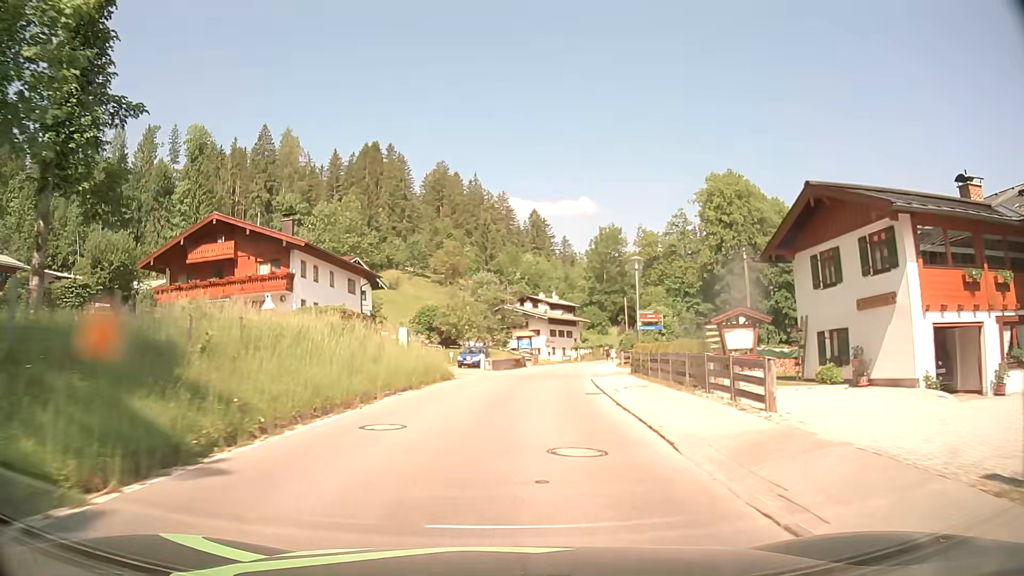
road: tertiary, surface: asphalt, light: Day
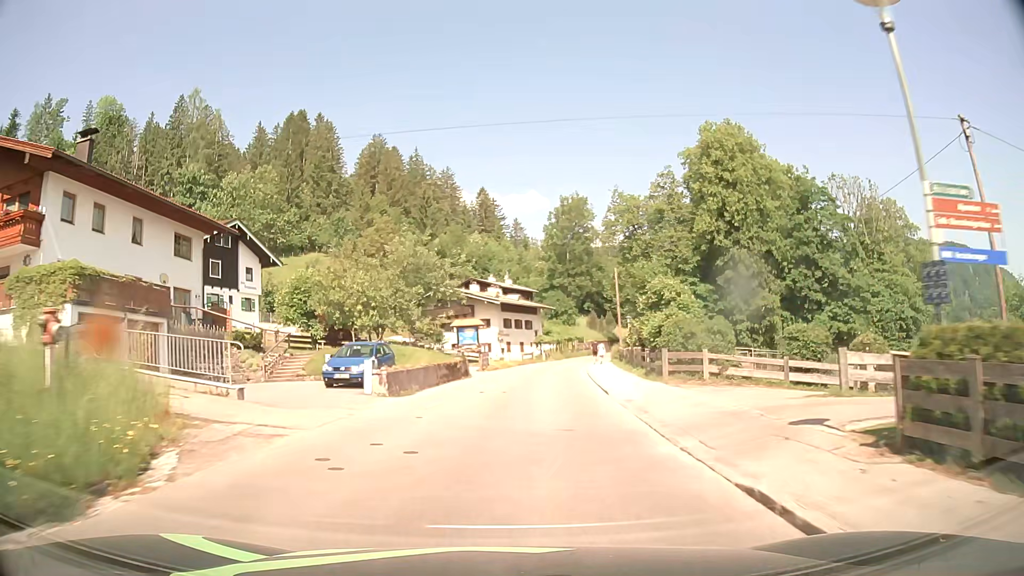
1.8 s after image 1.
(+0.8, +23.6) m; +4°
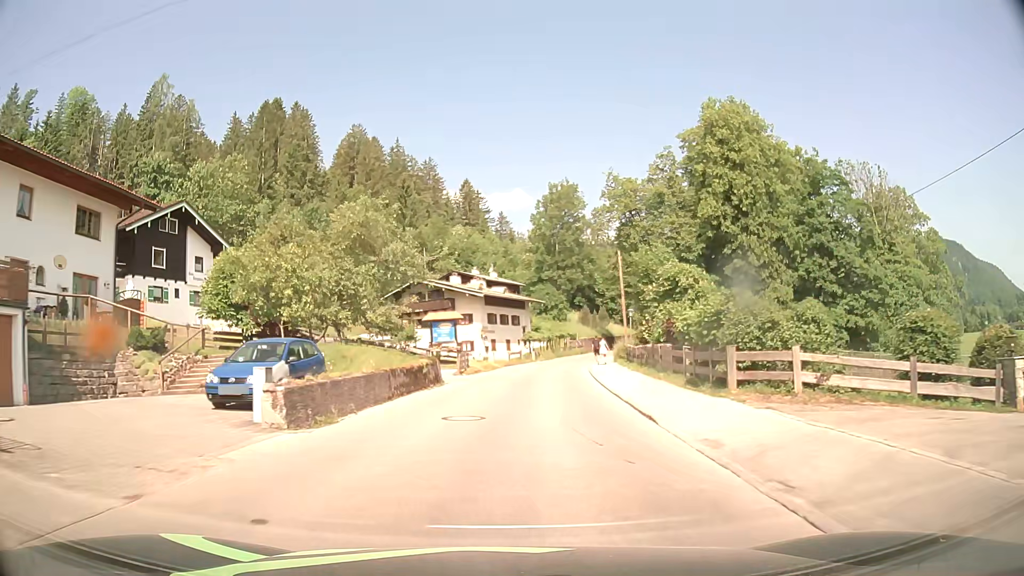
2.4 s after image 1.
(+0.1, +7.9) m; +1°
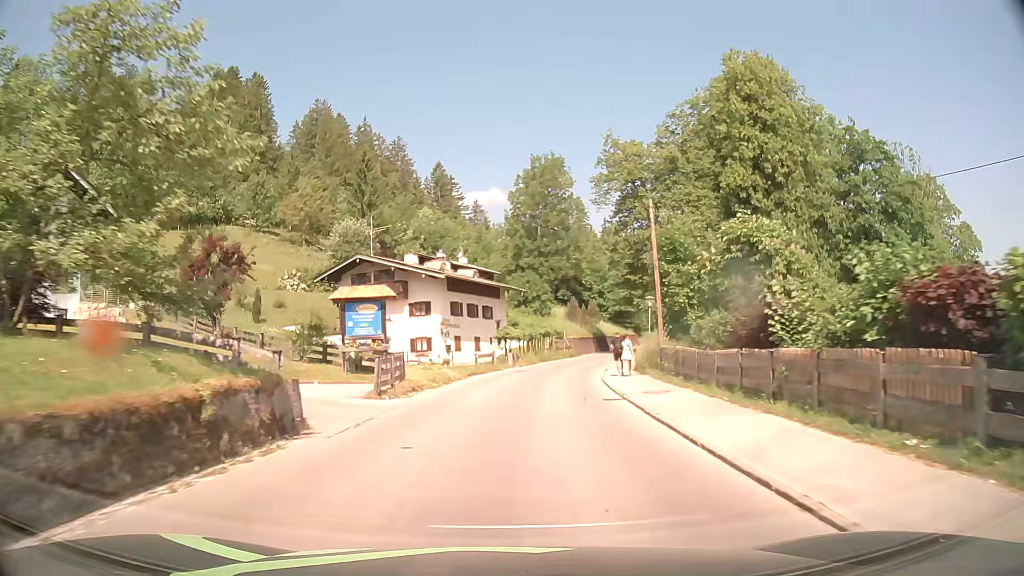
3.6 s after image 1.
(+0.3, +15.8) m; +2°
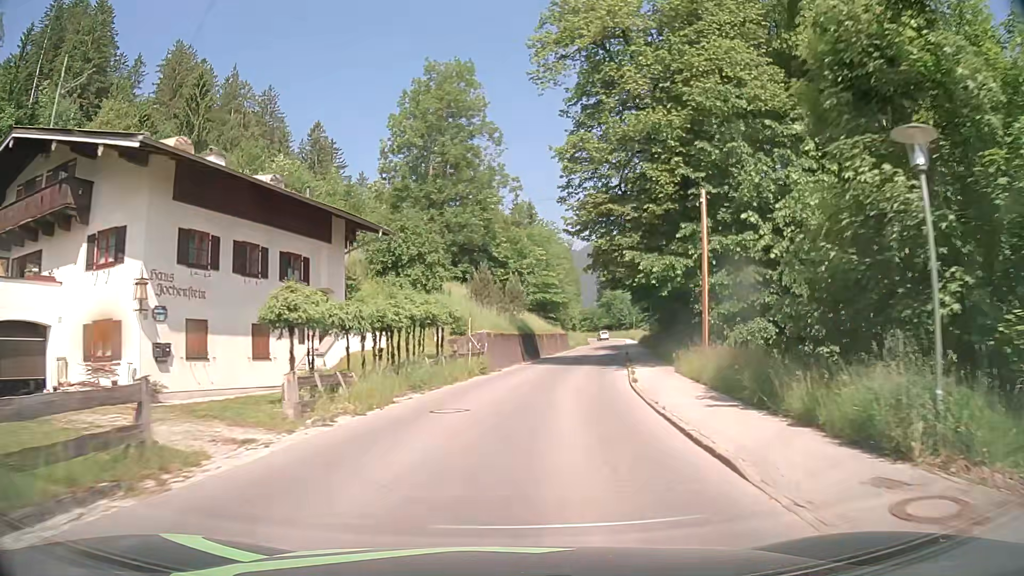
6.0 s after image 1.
(+2.2, +31.4) m; +9°
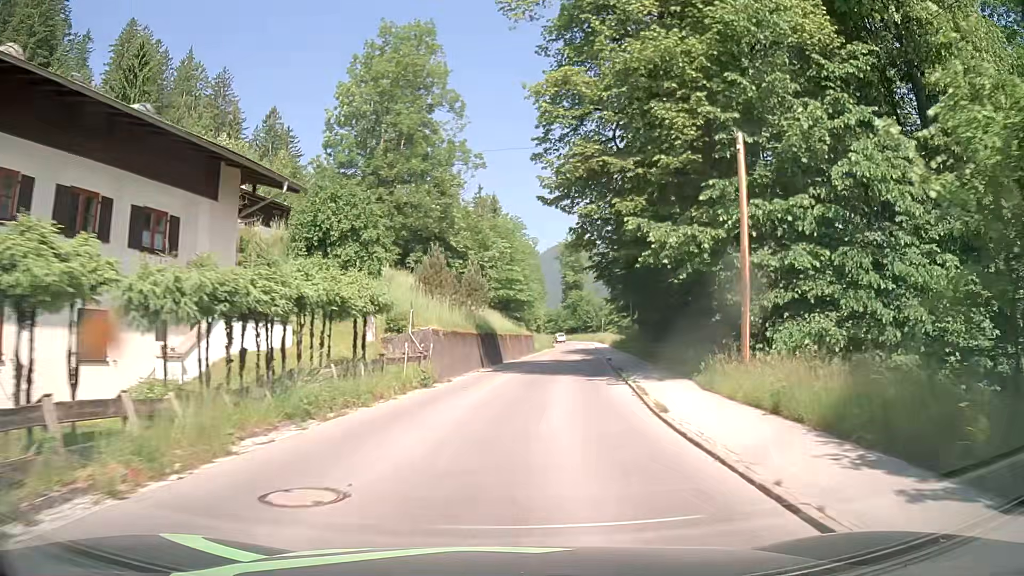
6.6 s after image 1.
(+0.2, +7.9) m; +3°
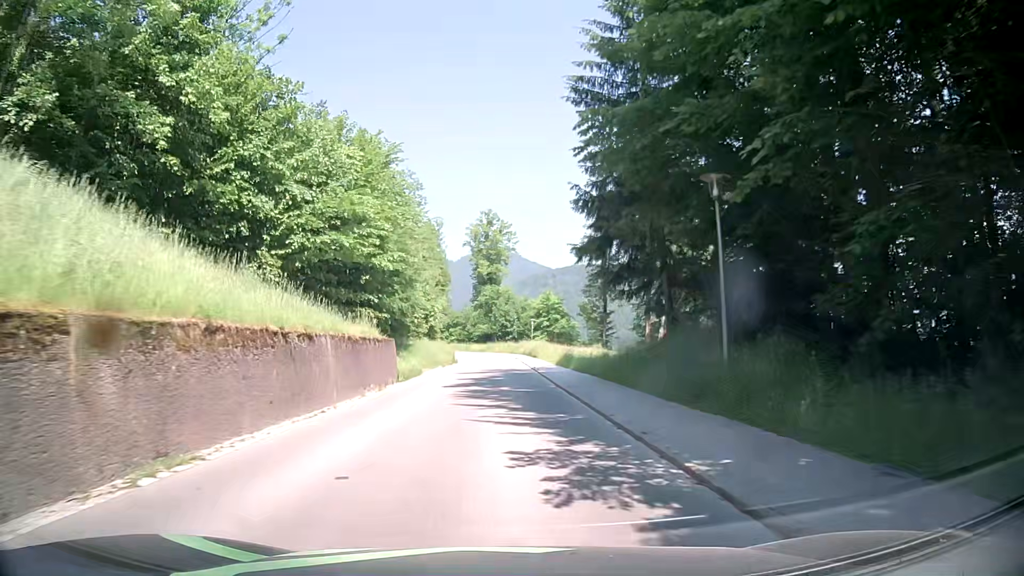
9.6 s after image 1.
(+3.8, +38.6) m; +8°
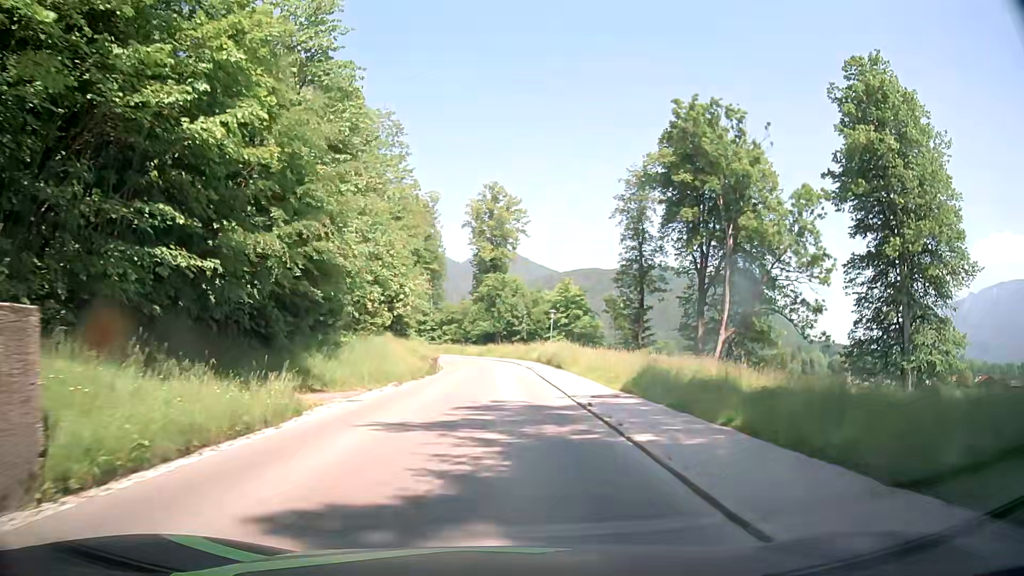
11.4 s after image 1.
(0.0, +23.3) m; 0°
(0, +10) (0, +20) (0, +30) (0, +40) (0, +50) (-2, +60) (-4, +70) (-7, +79) (-12, +88) (-18, +96) m
